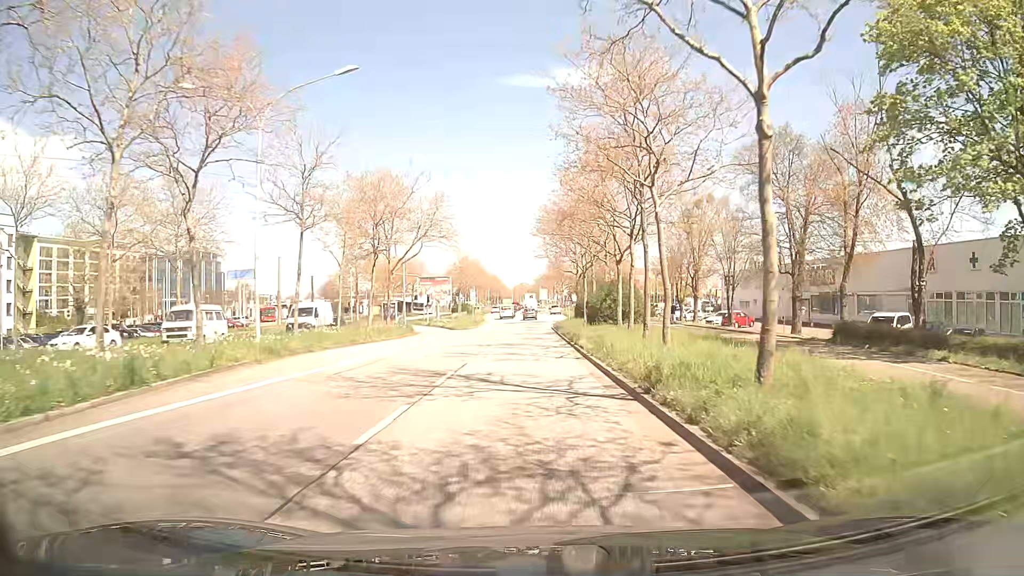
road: primary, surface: asphalt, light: Day
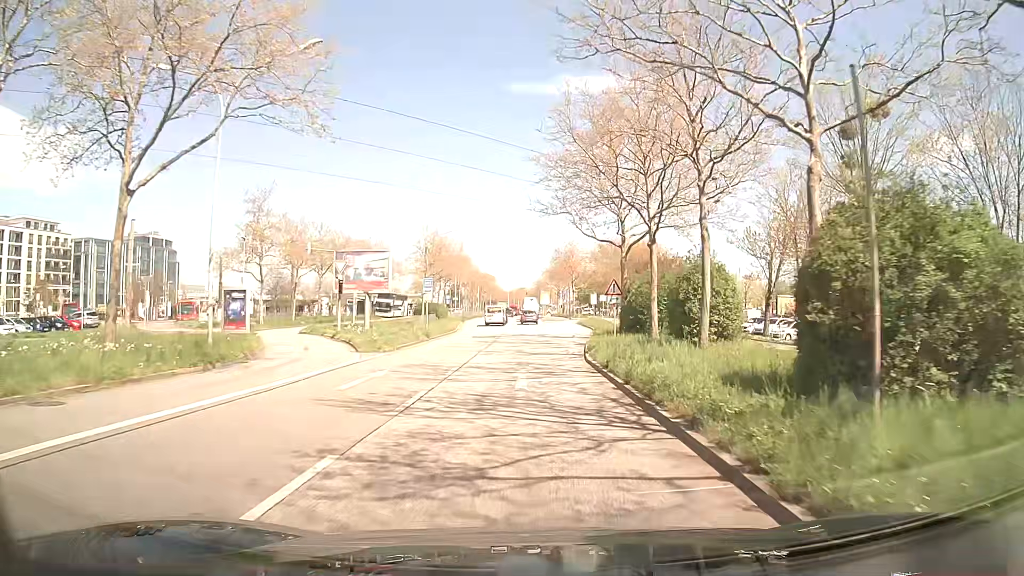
(-0.2, +33.2) m; 0°
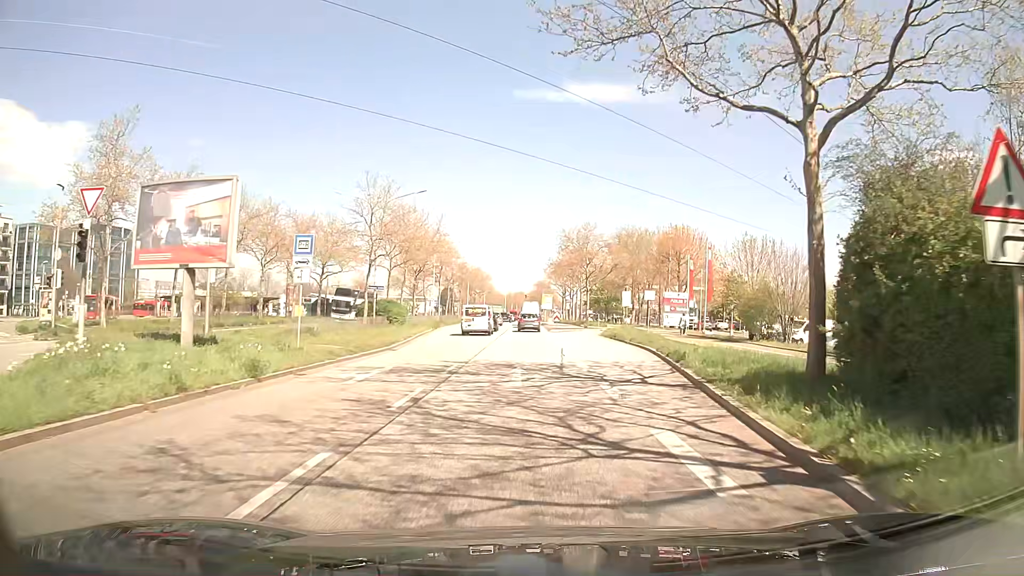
(0.0, +23.9) m; 0°
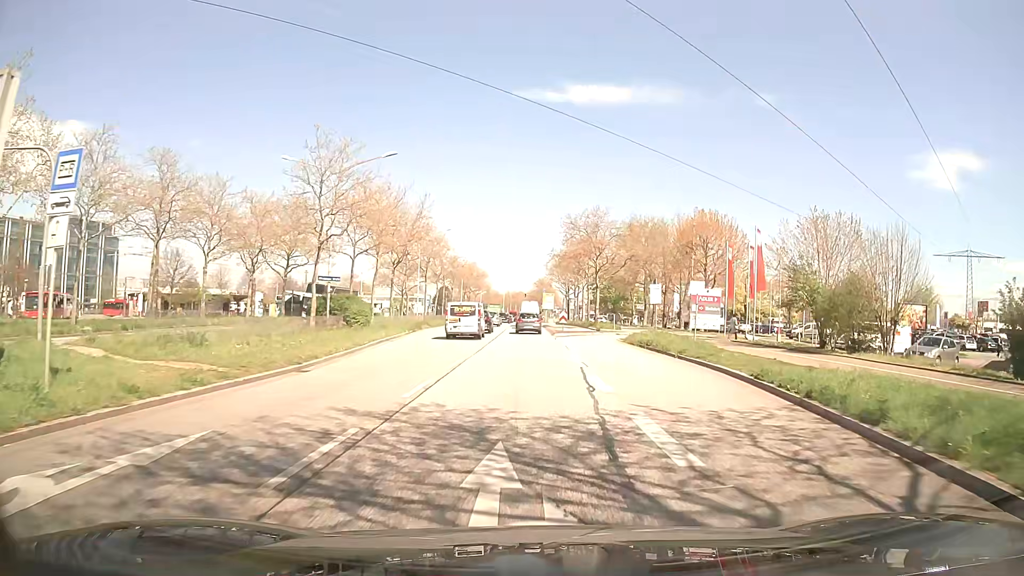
(0.0, +10.9) m; +1°
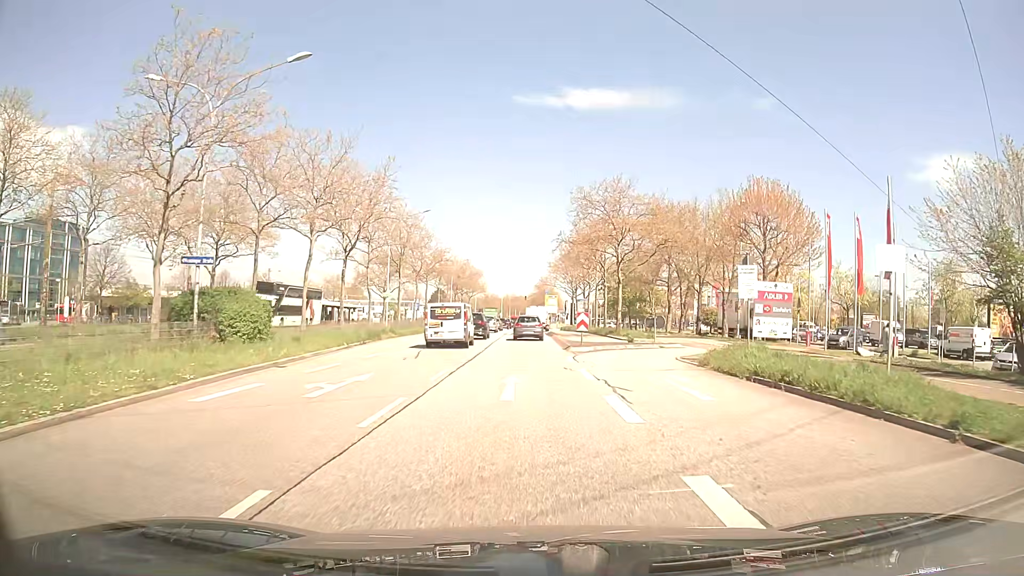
(-0.1, +15.3) m; -1°
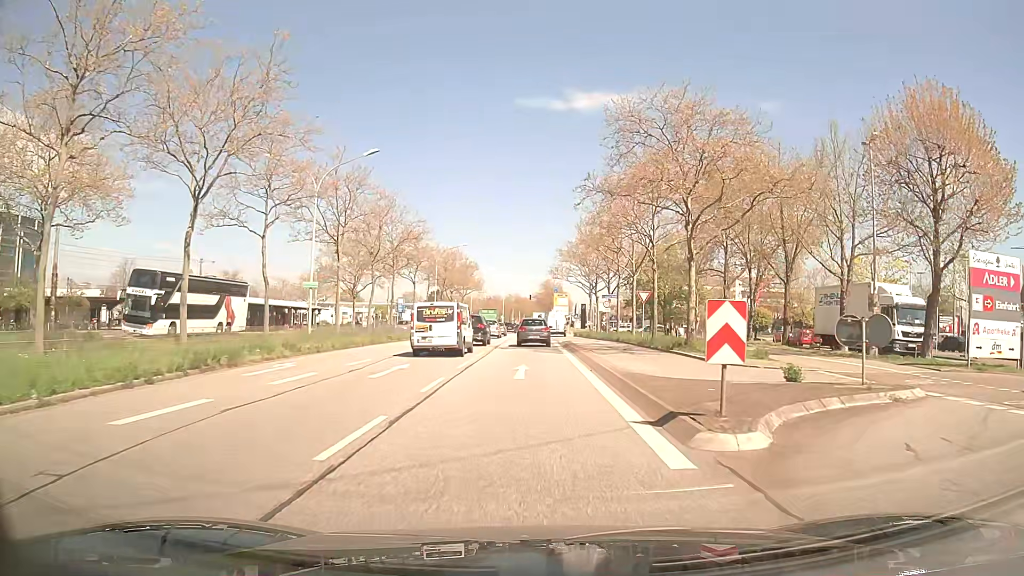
(0.0, +20.7) m; -1°
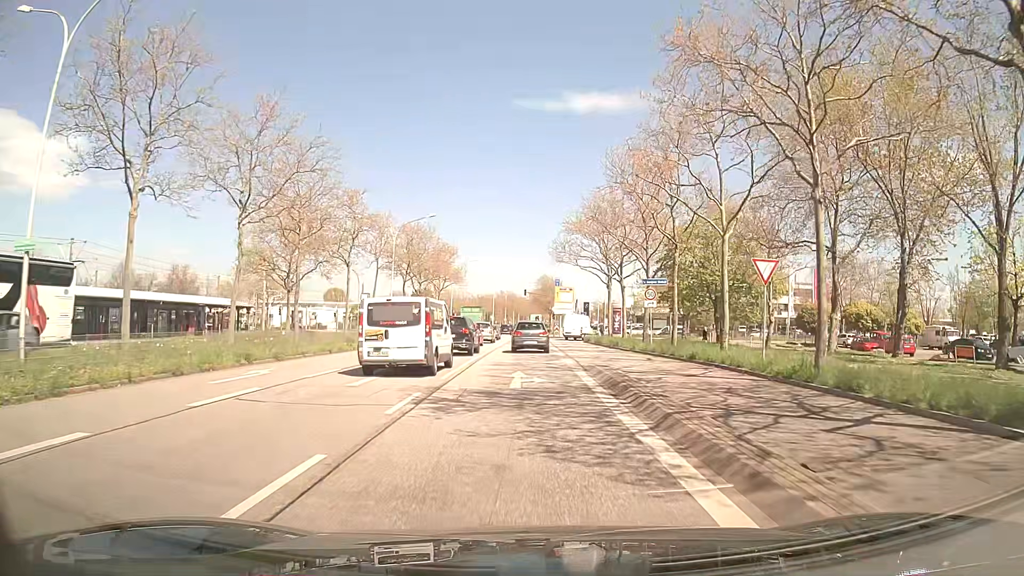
(+0.2, +21.6) m; +1°
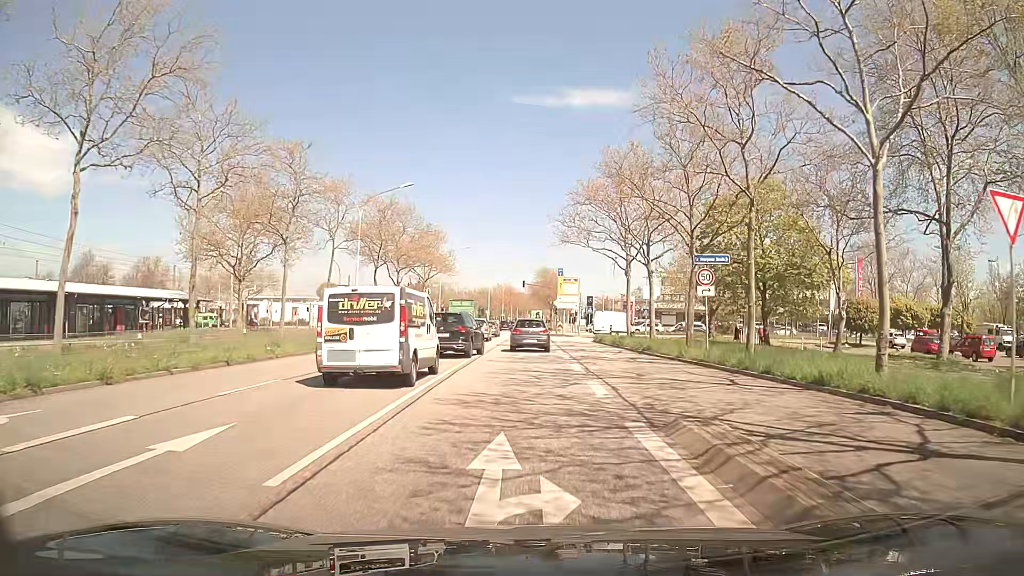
(0.0, +10.7) m; 0°
(0, +10) (0, +20) (0, +30) (0, +40) (0, +50) (0, +60) (0, +70) (0, +80) (0, +90) (0, +100) m
